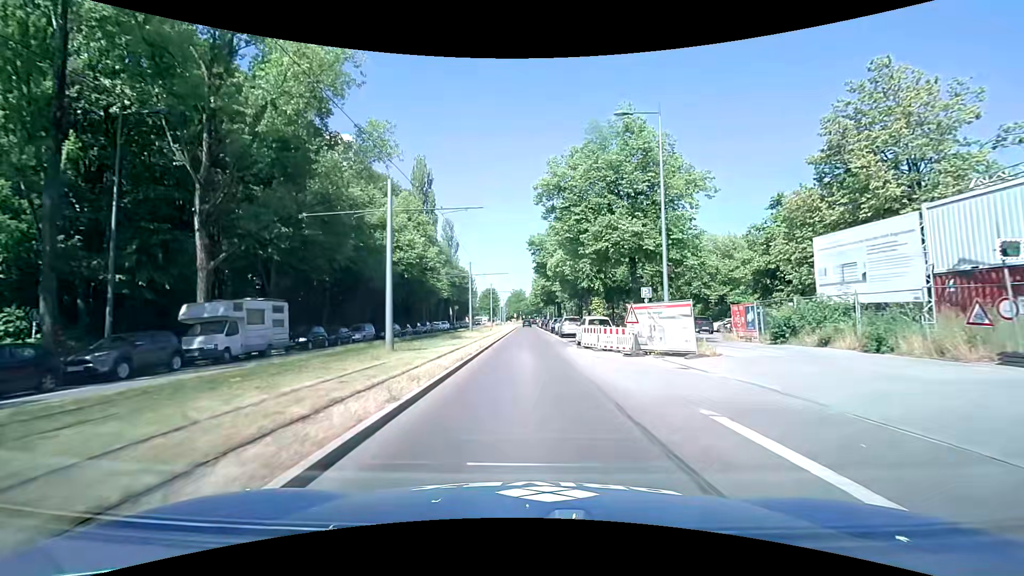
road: secondary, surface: asphalt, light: Day
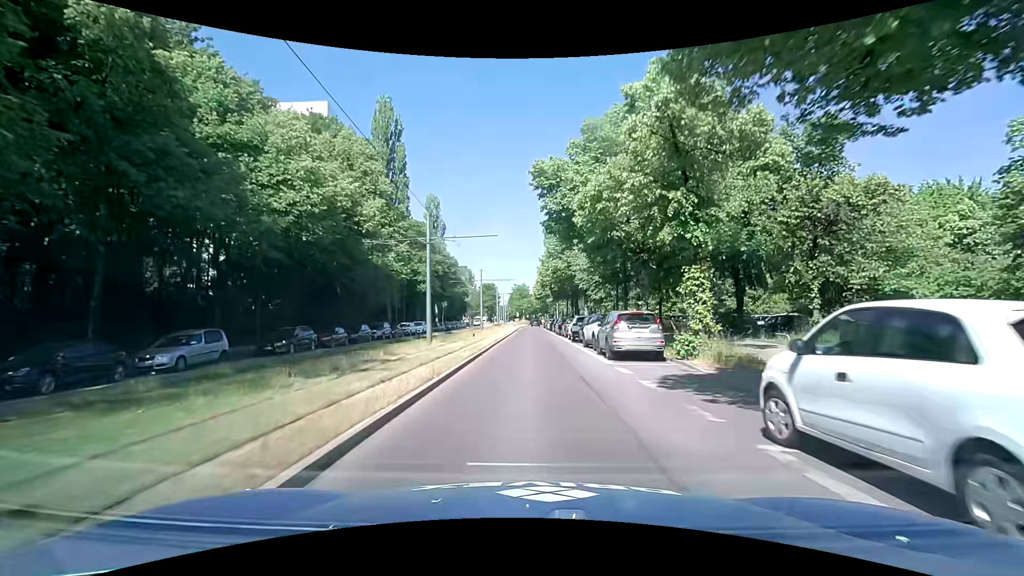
(-0.3, +21.9) m; 0°
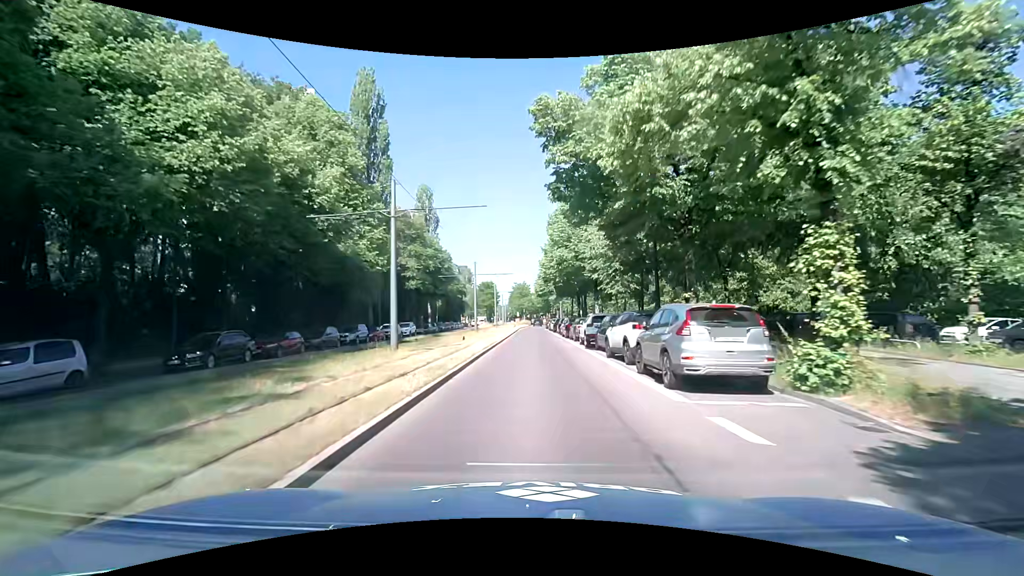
(0.0, +7.2) m; -1°
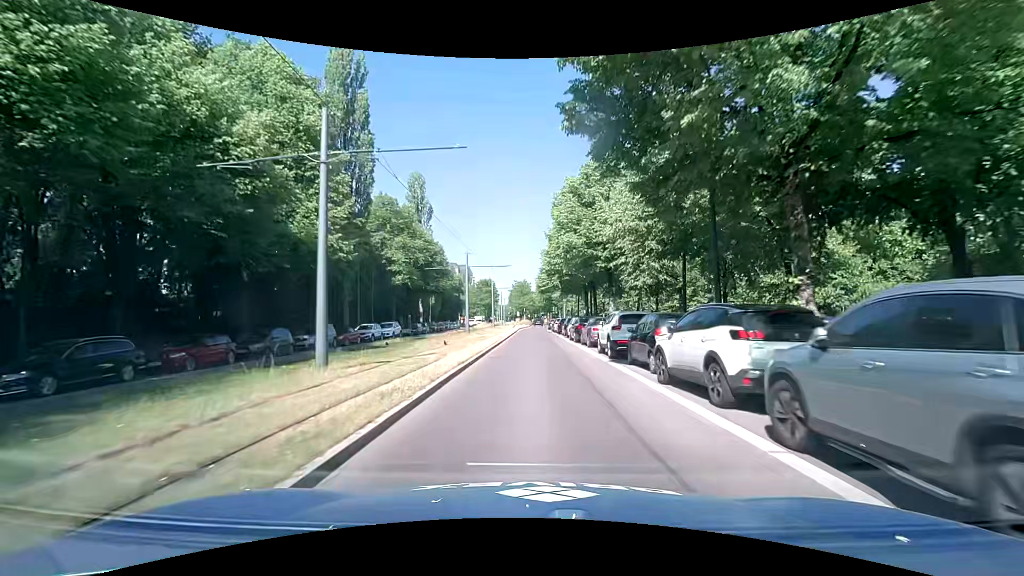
(0.0, +7.0) m; 0°
(0, +10) (0, +20) (0, +30) (0, +40) (0, +50) (-1, +60) (0, +70) (0, +80) (+1, +90) (+2, +100) m
